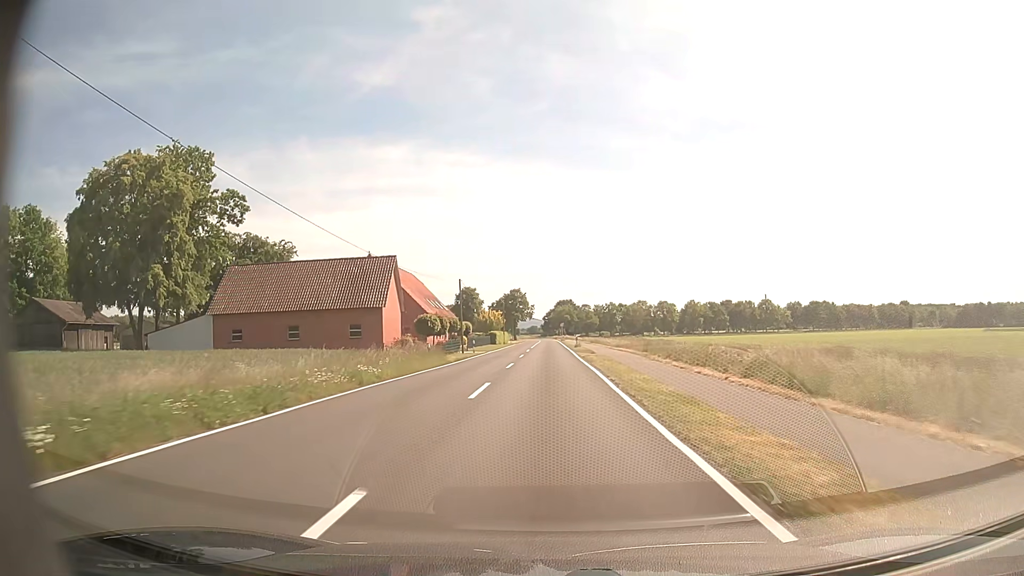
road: tertiary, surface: asphalt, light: Day
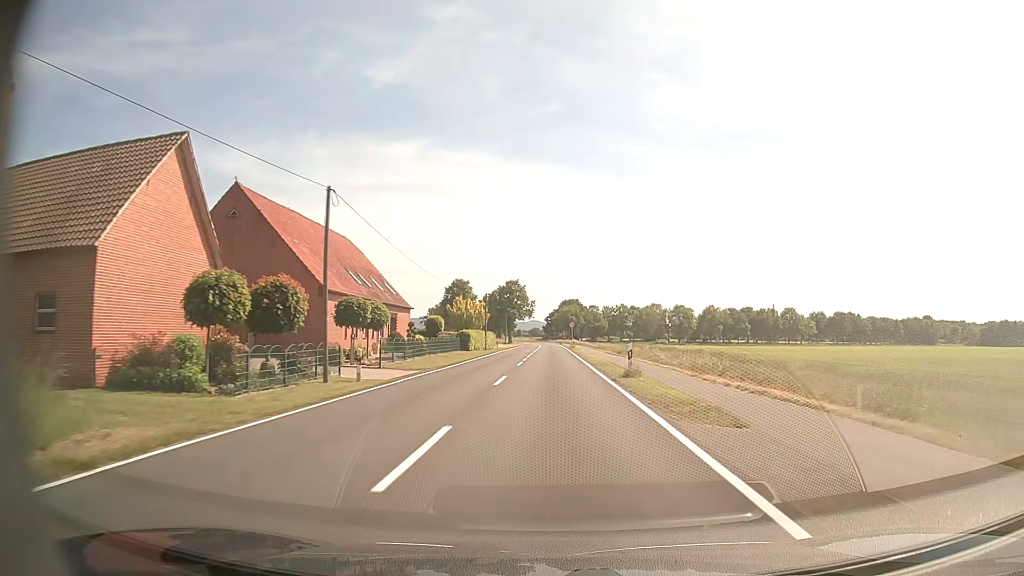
(-0.1, +32.3) m; 0°
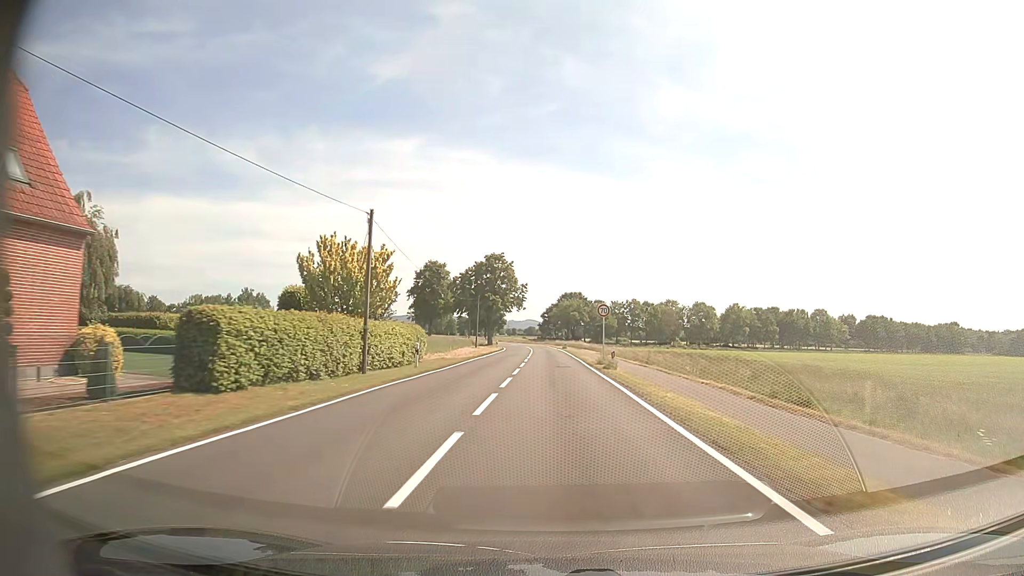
(+0.2, +43.3) m; +1°
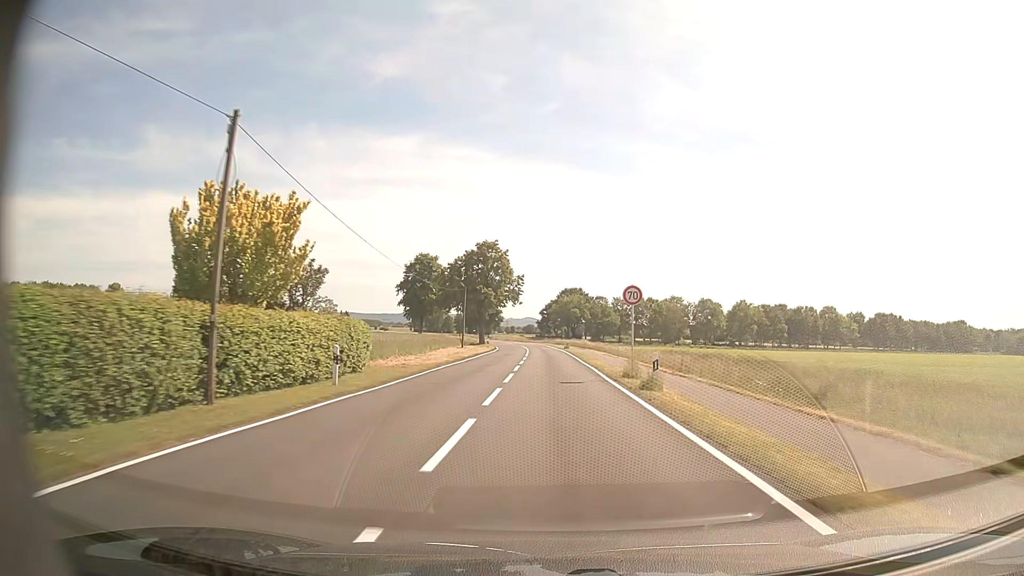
(0.0, +10.8) m; 0°
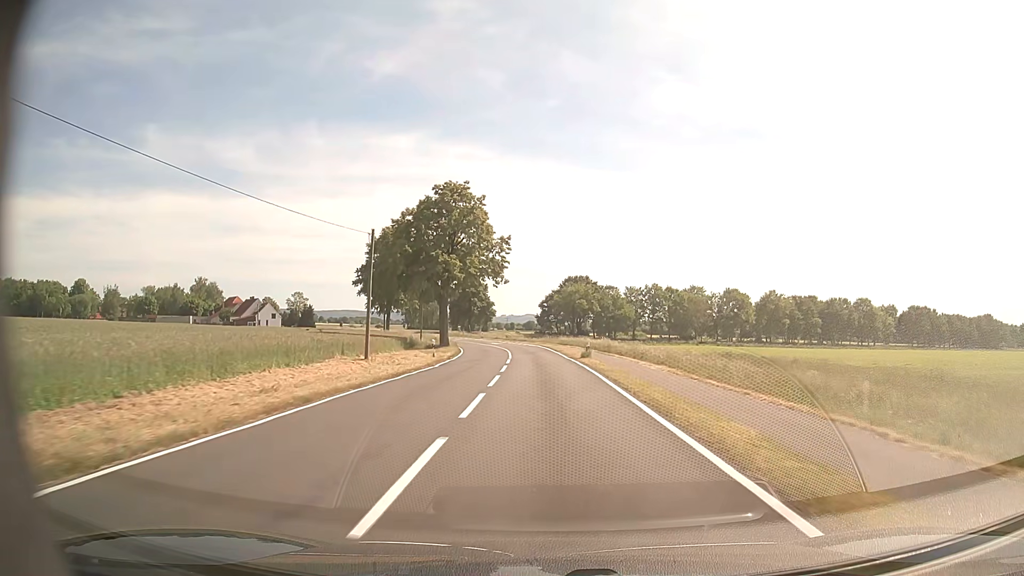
(+0.1, +32.3) m; 0°
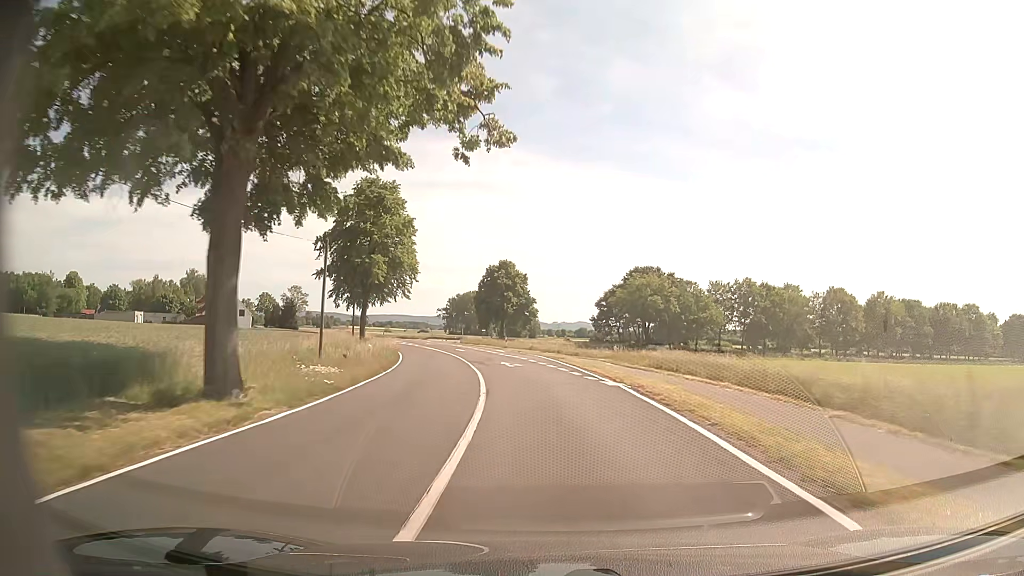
(-1.3, +43.1) m; -4°
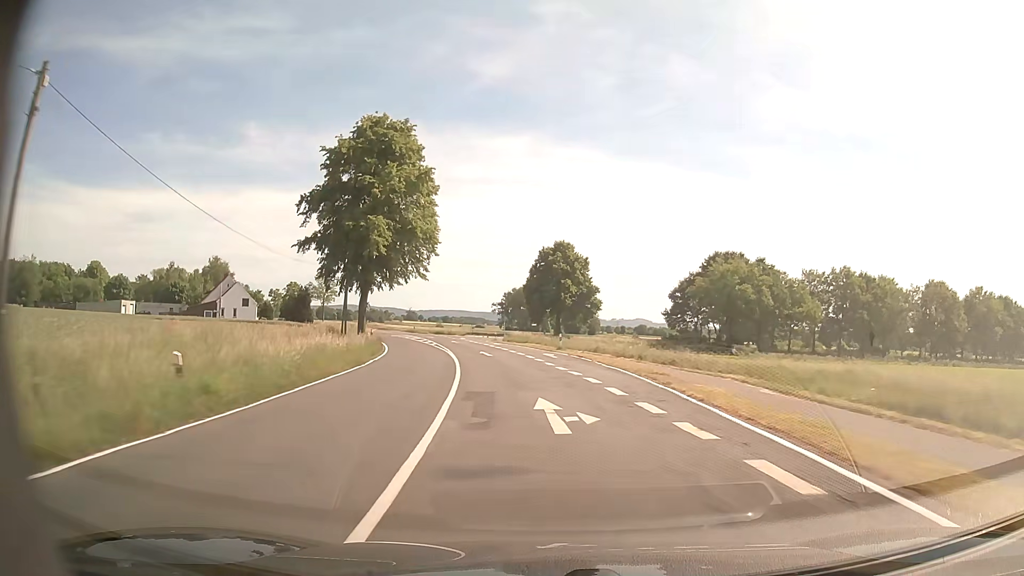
(-0.9, +21.5) m; -5°
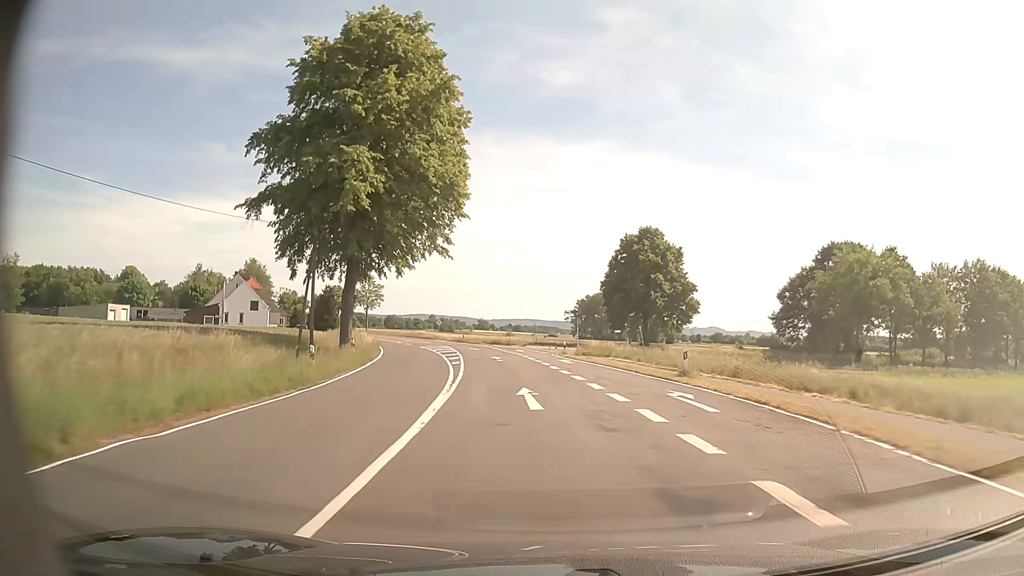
(-1.3, +21.5) m; -6°
(0, +10) (-1, +20) (-2, +30) (-3, +40) (-5, +50) (-7, +59) (-10, +69) (-13, +79) (-17, +88) (-21, +97) m
